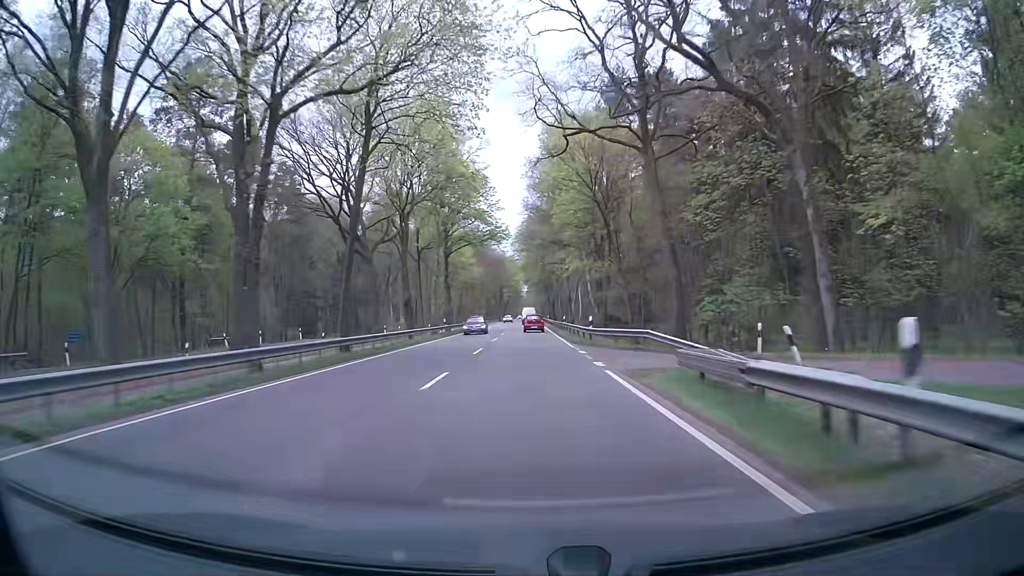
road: primary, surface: asphalt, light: Day
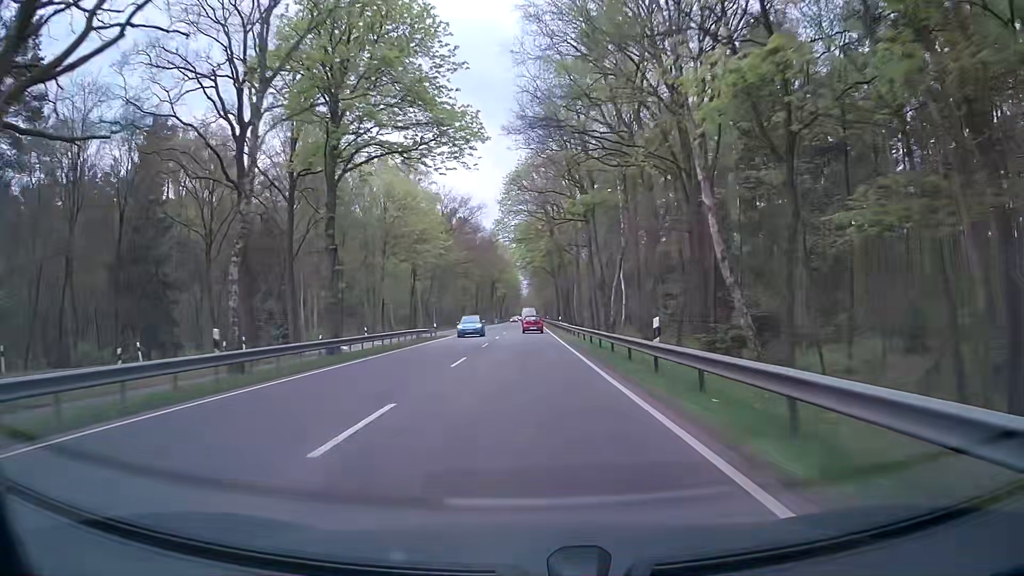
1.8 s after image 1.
(-0.2, +41.8) m; 0°
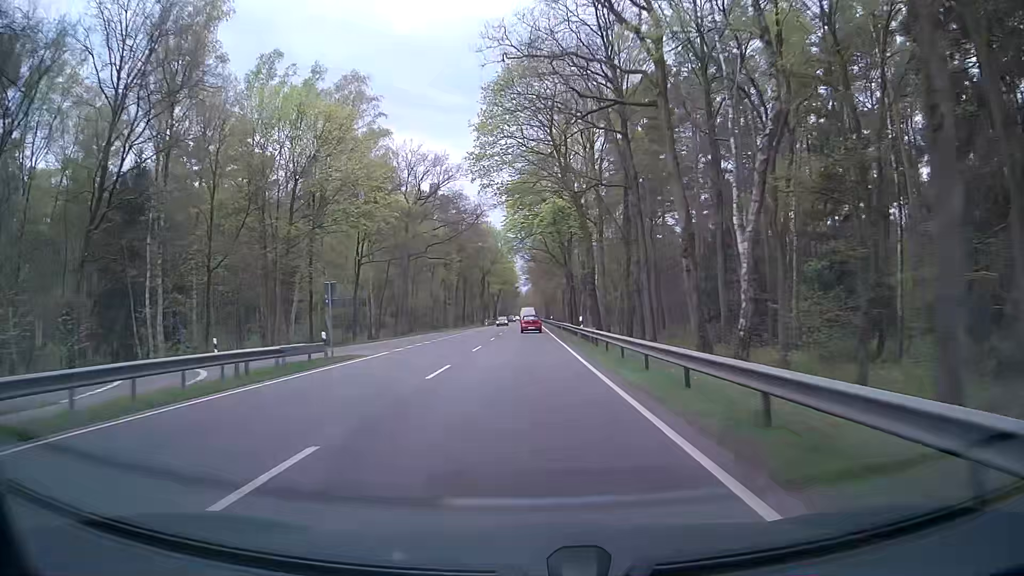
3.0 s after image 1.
(0.0, +27.6) m; 0°
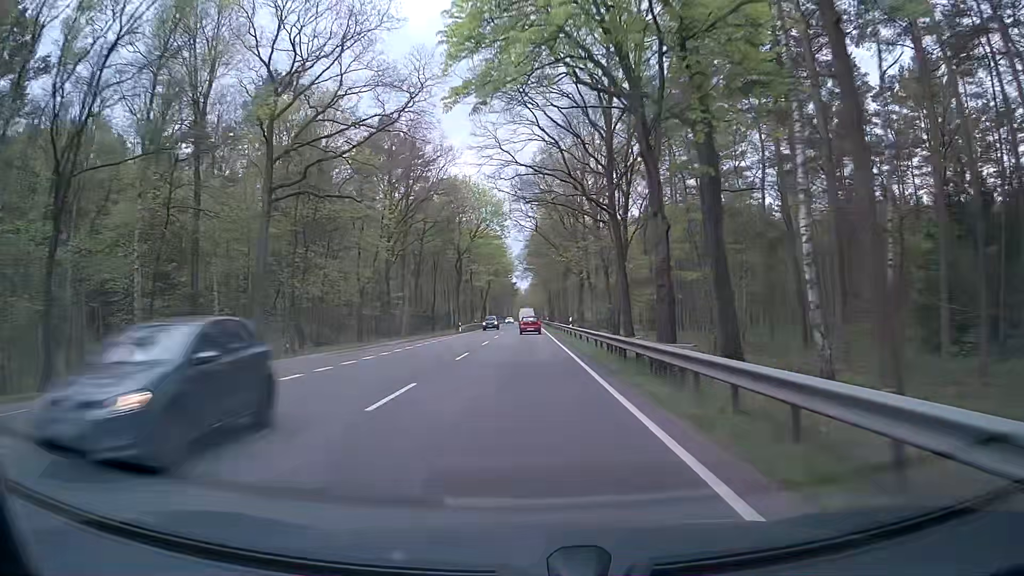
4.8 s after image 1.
(-0.1, +41.1) m; 0°
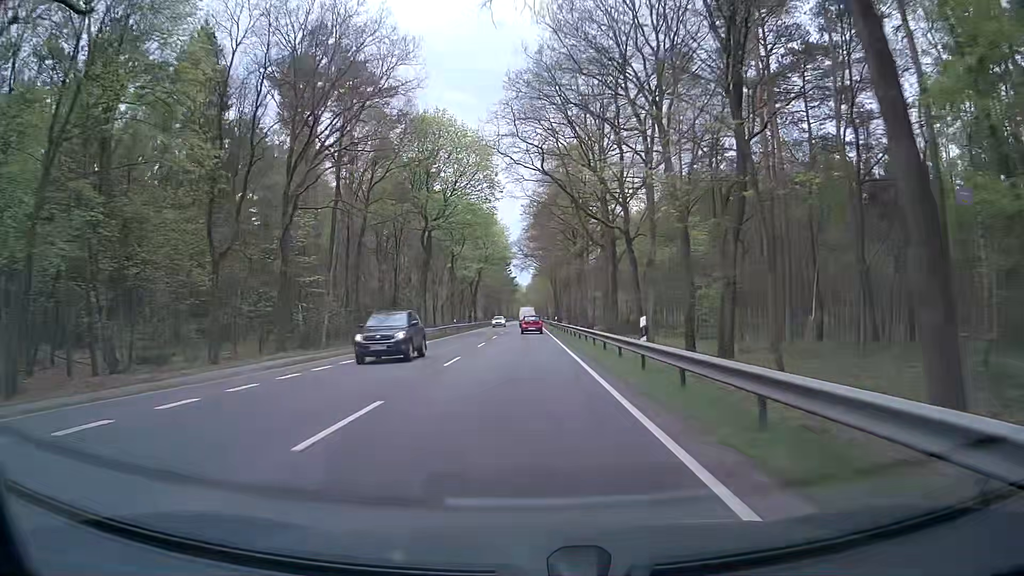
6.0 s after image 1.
(0.0, +27.2) m; 0°
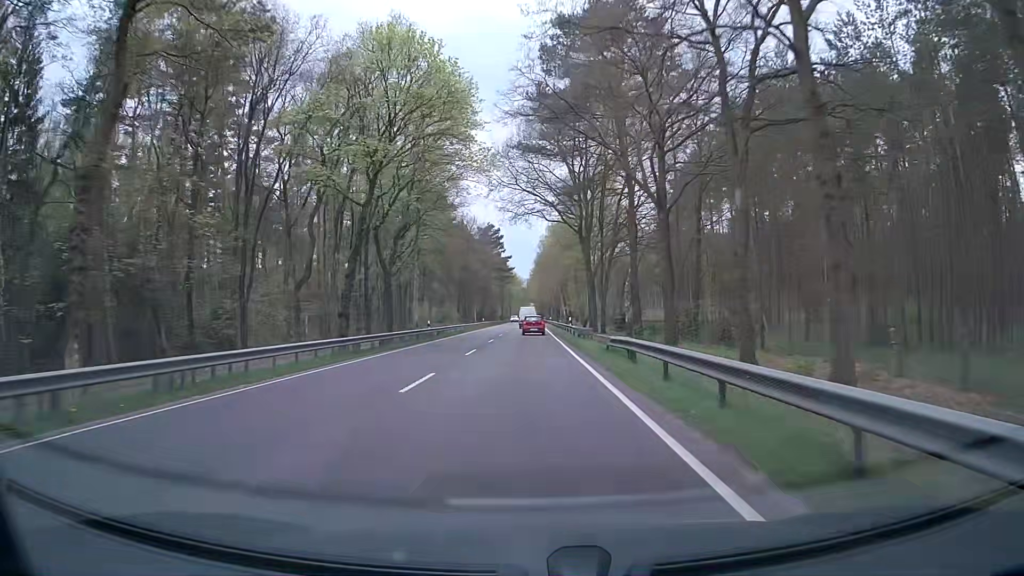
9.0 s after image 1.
(+0.1, +66.6) m; 0°
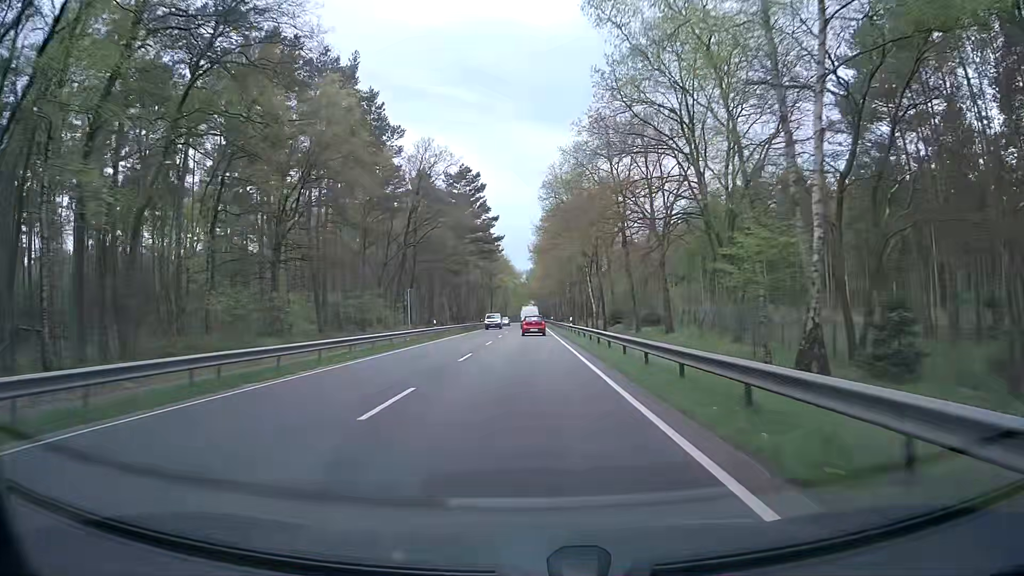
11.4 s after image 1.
(+0.3, +51.4) m; 0°
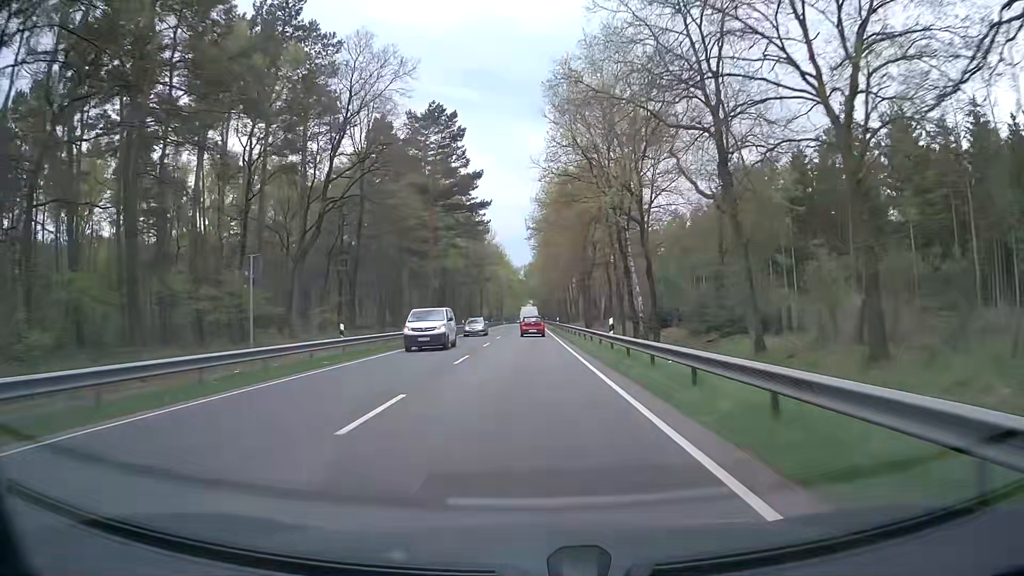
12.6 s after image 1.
(+0.2, +25.1) m; 0°
(0, +10) (0, +20) (0, +30) (0, +40) (0, +50) (0, +60) (0, +70) (0, +80) (0, +90) (0, +100) m
